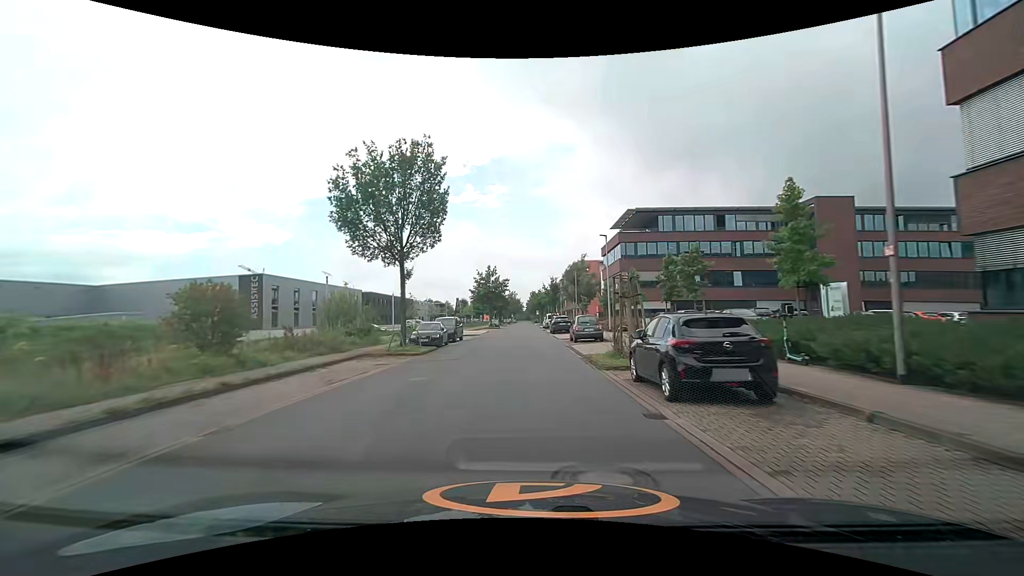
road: unclassified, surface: asphalt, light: Day
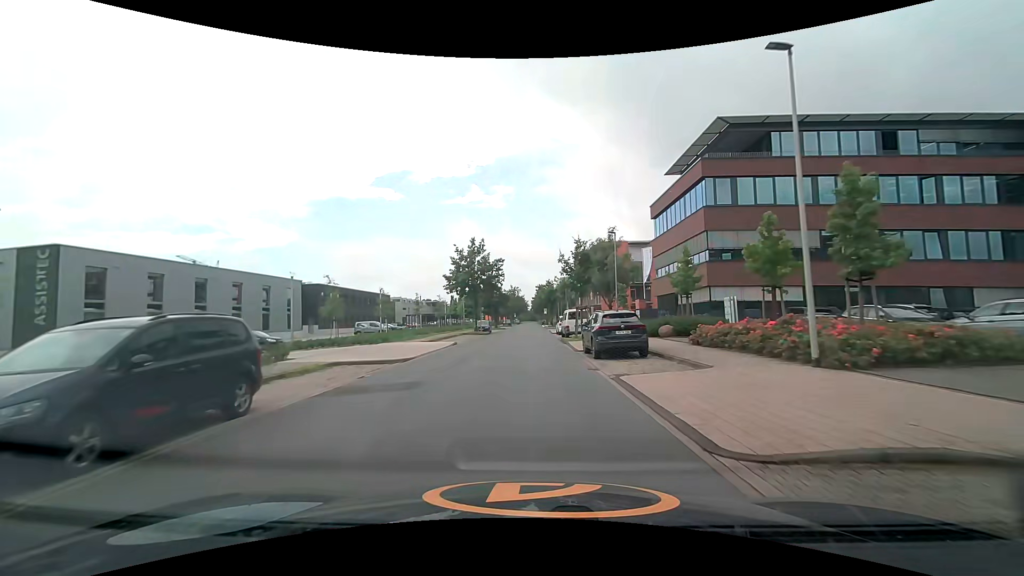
(-0.2, +28.3) m; -1°
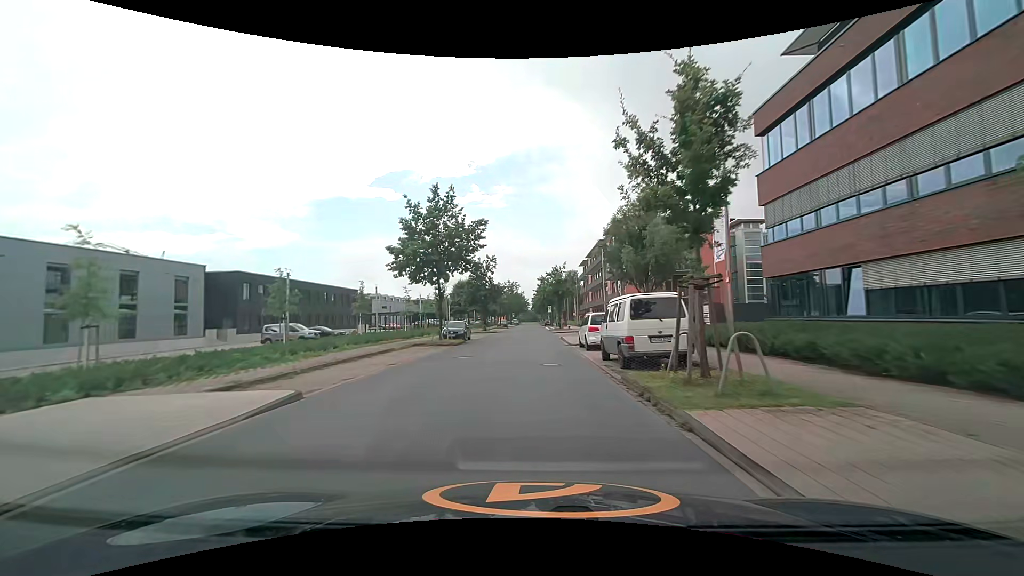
(0.0, +21.4) m; 0°
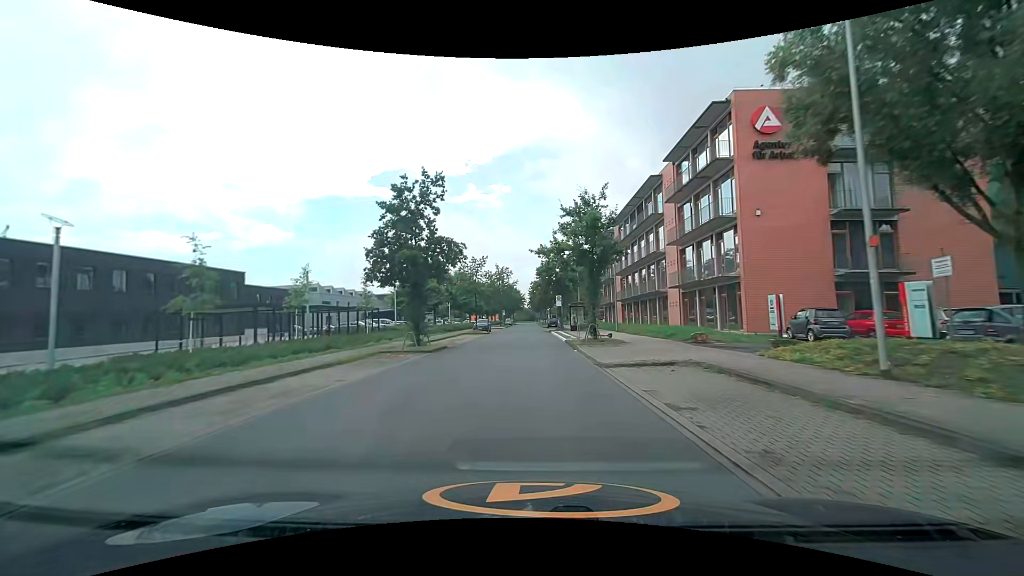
(0.0, +35.6) m; 0°
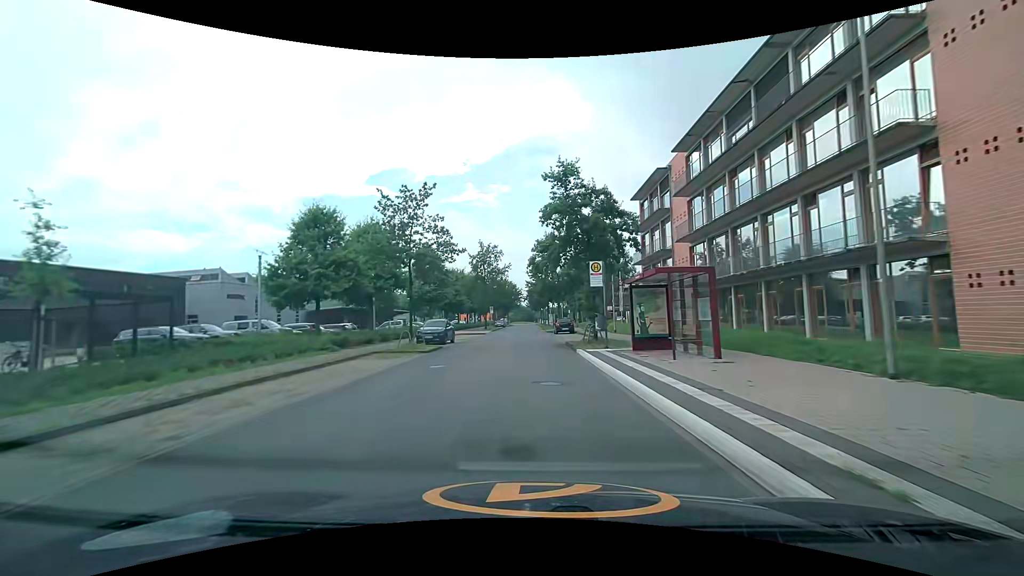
(-0.1, +29.0) m; 0°
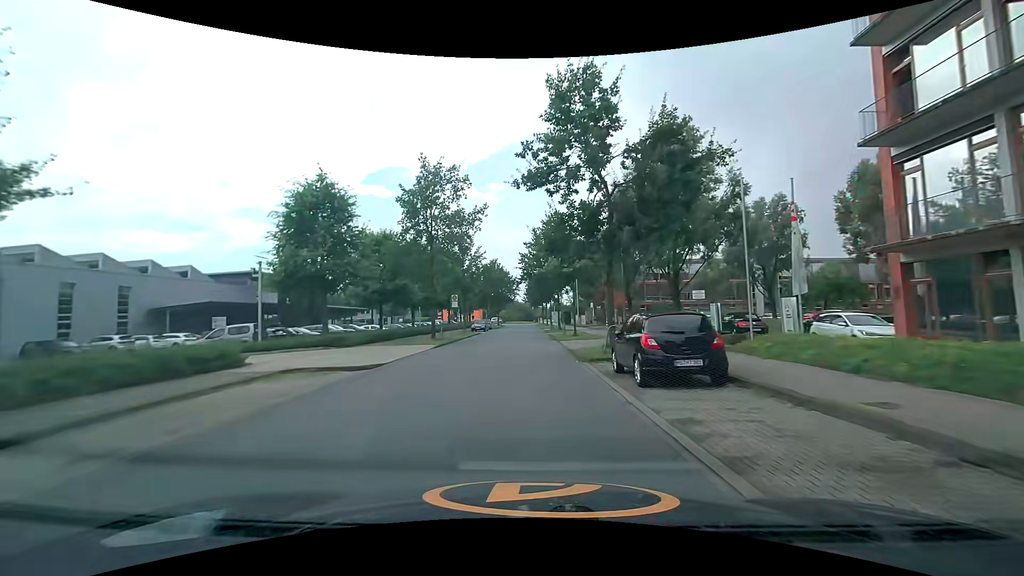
(+0.1, +35.6) m; 0°
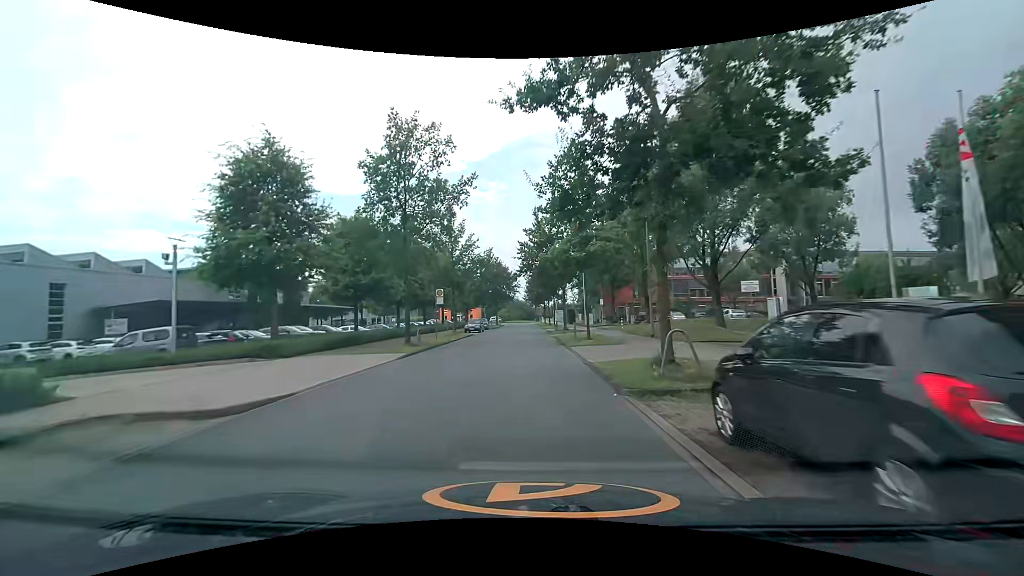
(+0.1, +7.0) m; +1°
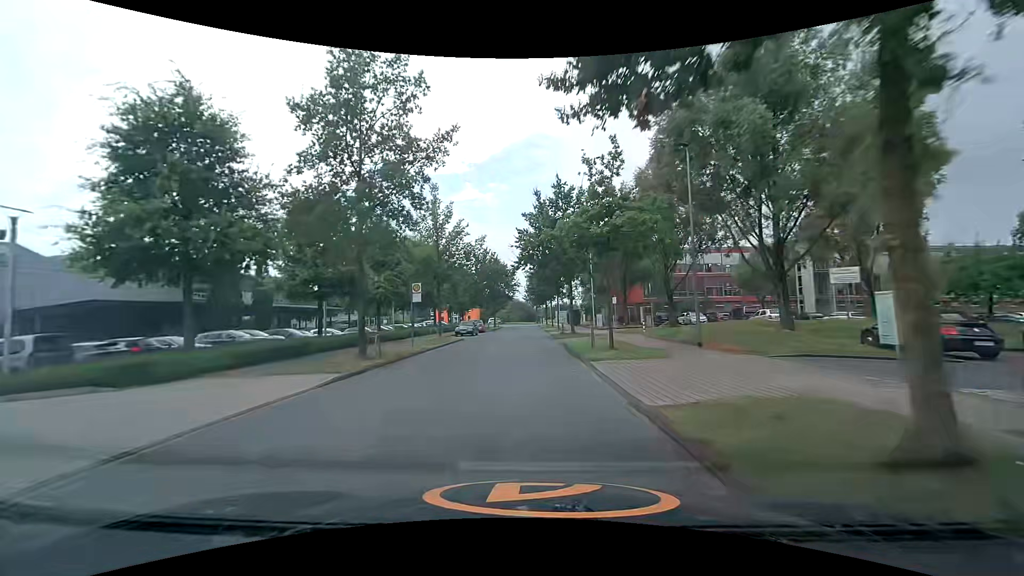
(-0.1, +7.0) m; 0°
(0, +10) (0, +20) (0, +30) (0, +40) (0, +50) (0, +60) (0, +70) (0, +80) (0, +90) (-1, +100) m
